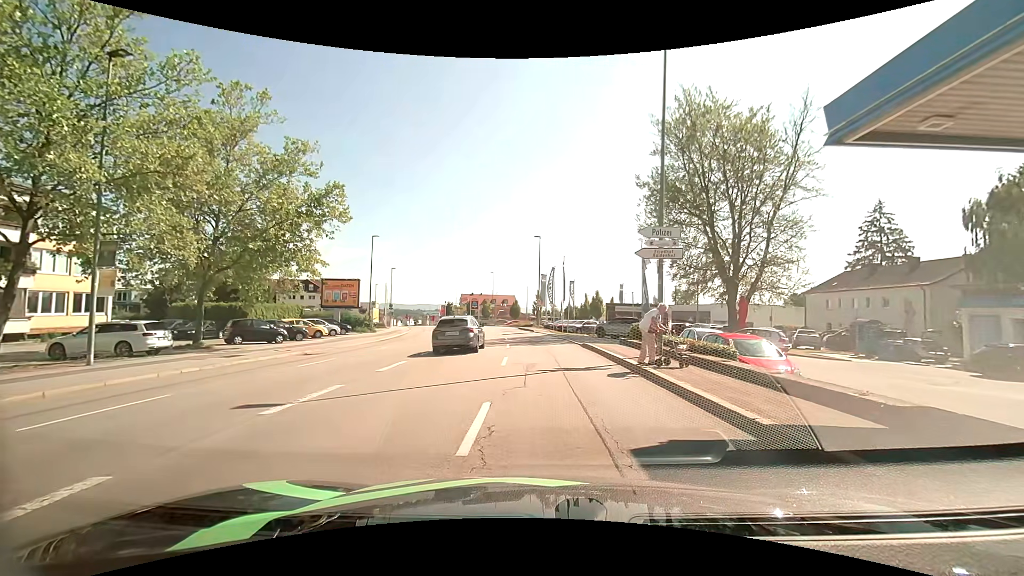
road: tertiary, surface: asphalt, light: Day
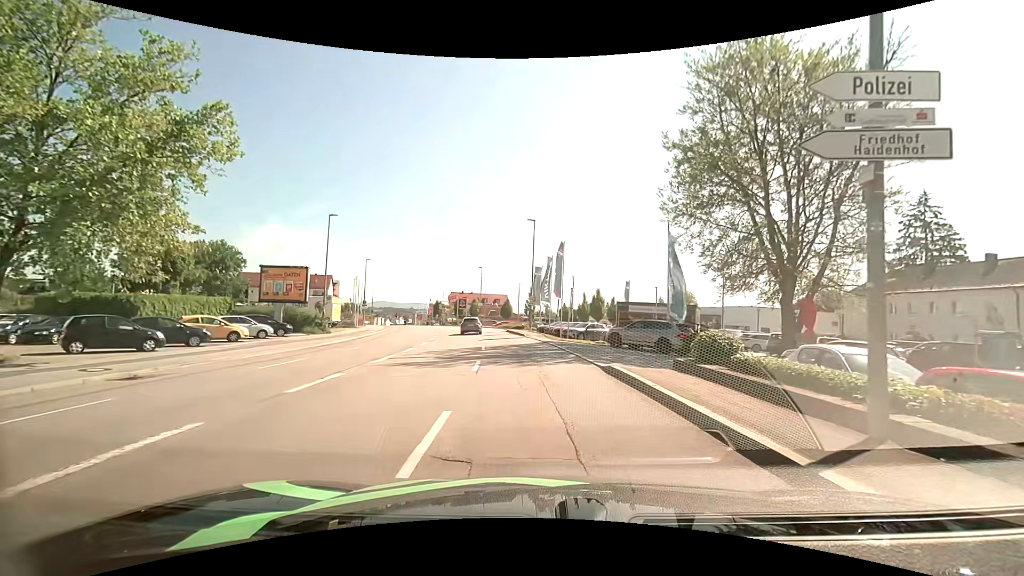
(+0.1, +10.2) m; 0°
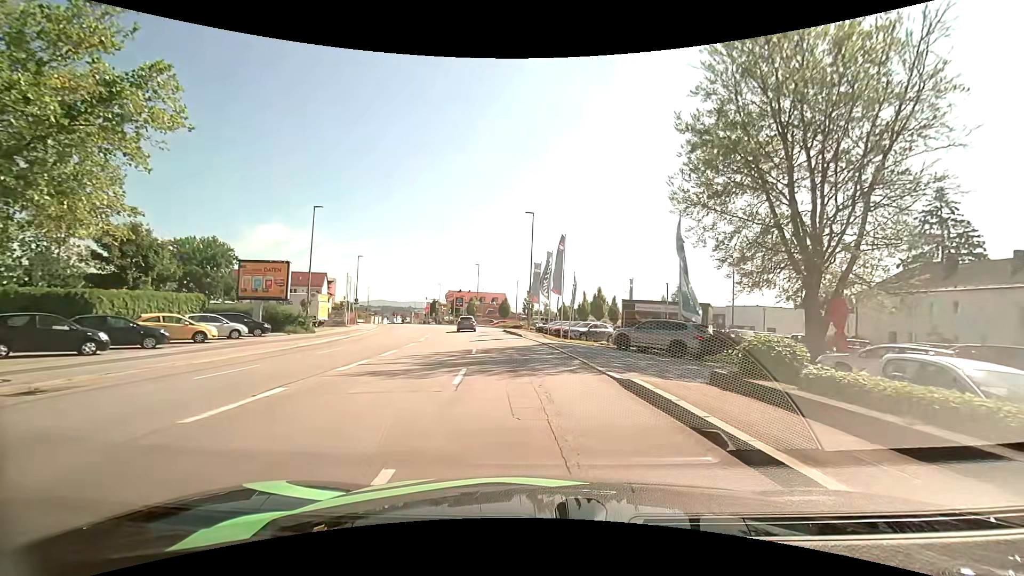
(0.0, +2.8) m; 0°
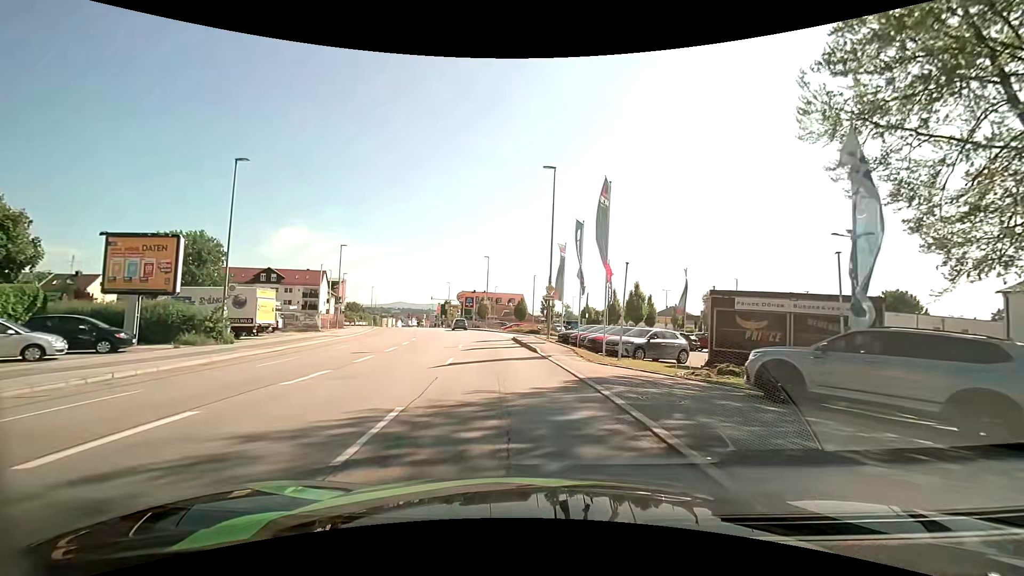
(0.0, +13.8) m; -2°
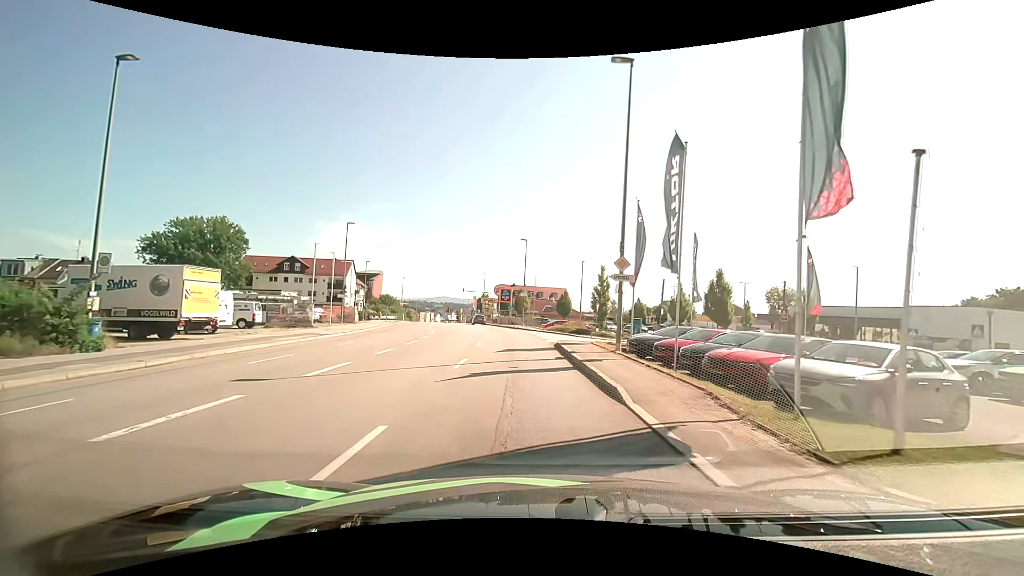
(-0.5, +11.8) m; -5°
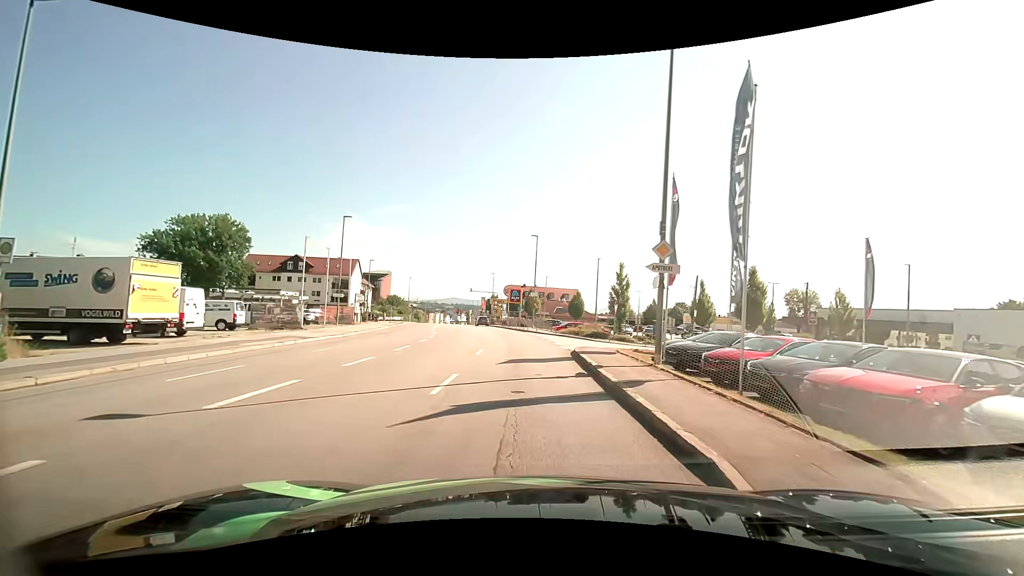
(0.0, +4.0) m; -1°
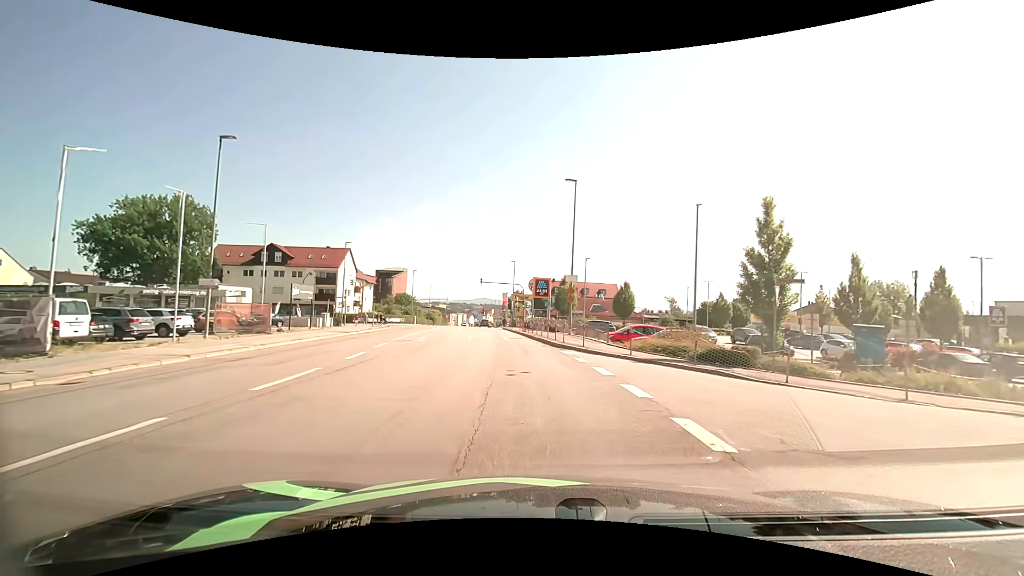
(-0.6, +22.1) m; -3°
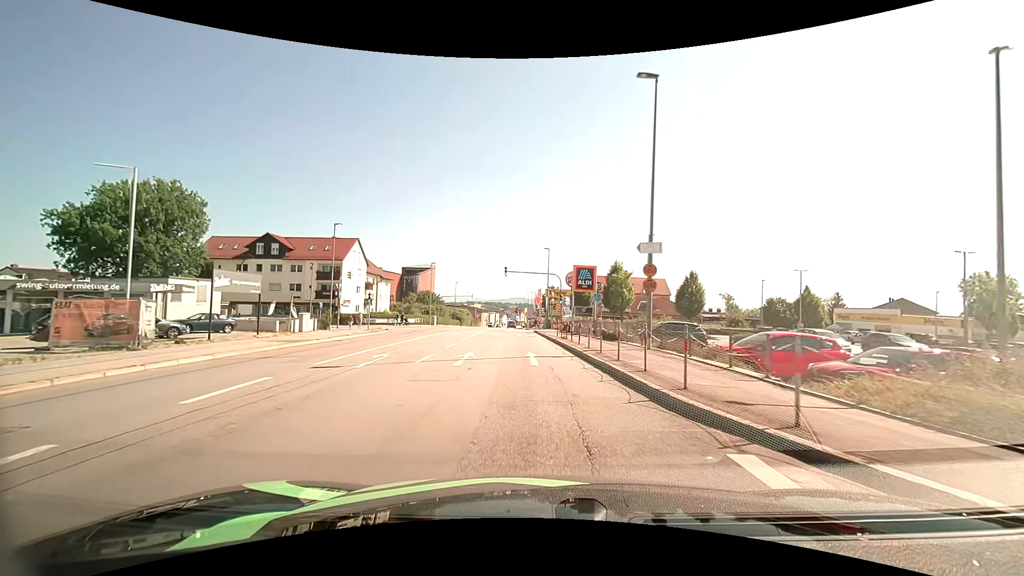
(-0.6, +13.7) m; -4°
